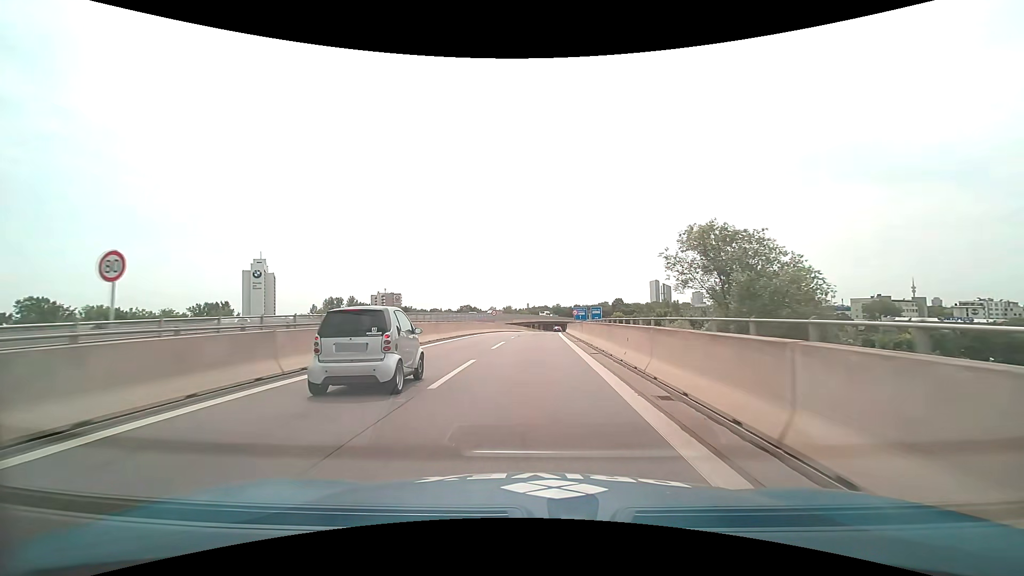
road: motorway_link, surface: asphalt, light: Day
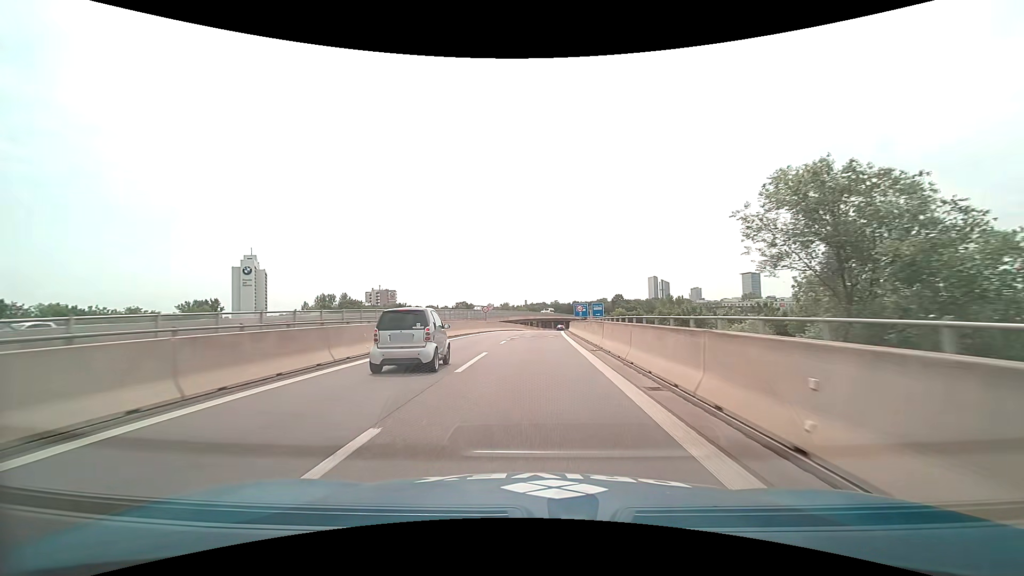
(0.0, +9.3) m; 0°
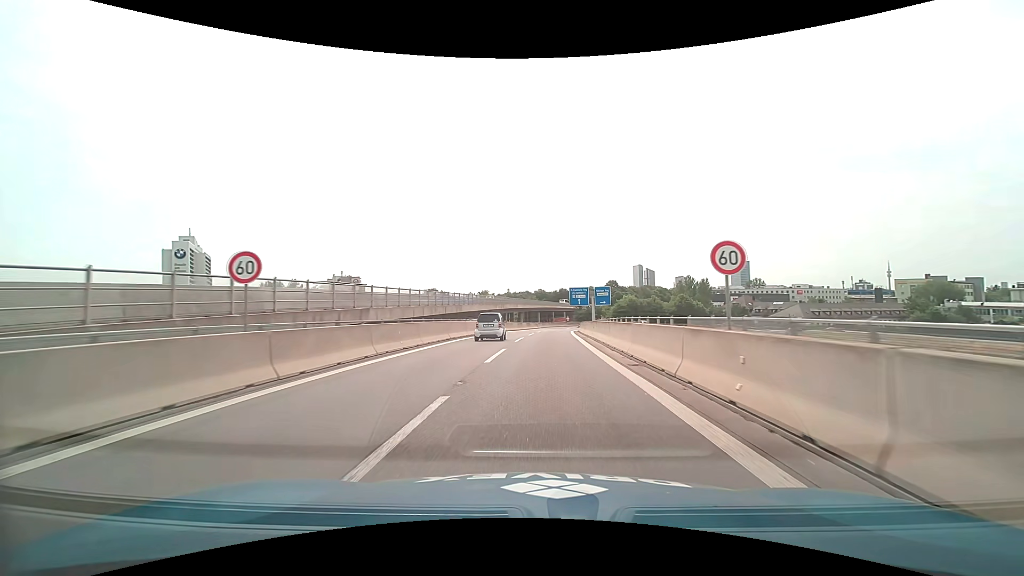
(+0.6, +45.8) m; +2°
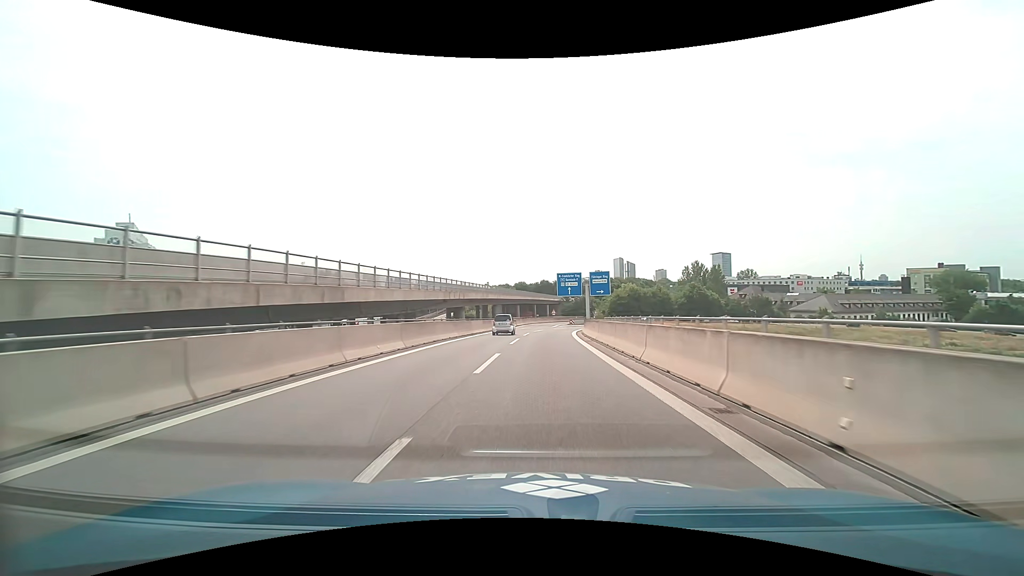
(+0.5, +26.4) m; +2°
(0, +10) (0, +20) (+1, +30) (+2, +40) (+3, +50) (+4, +60) (+7, +69) (+10, +79) (+15, +87) (+22, +95) m
